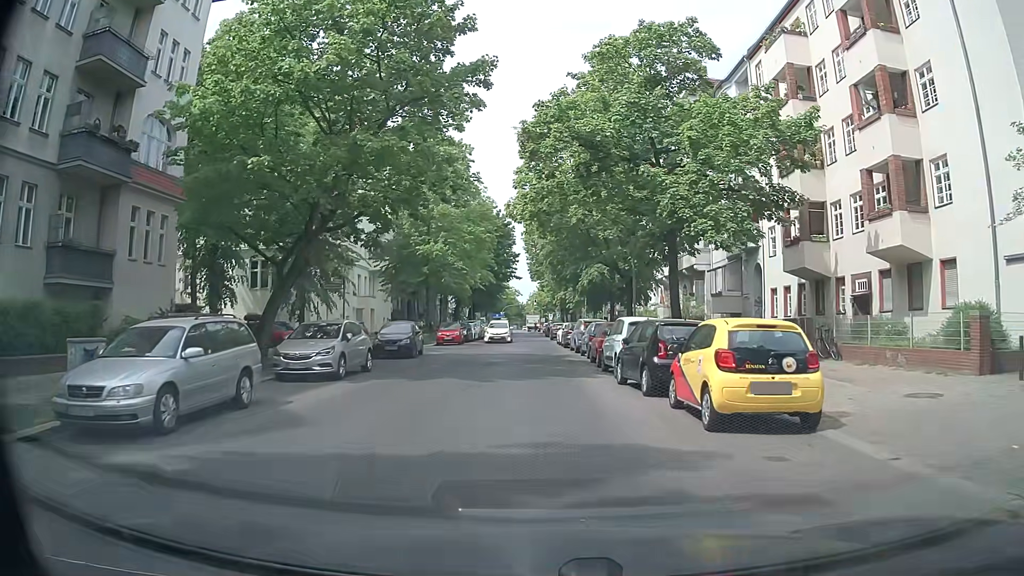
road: residential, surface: asphalt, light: Day
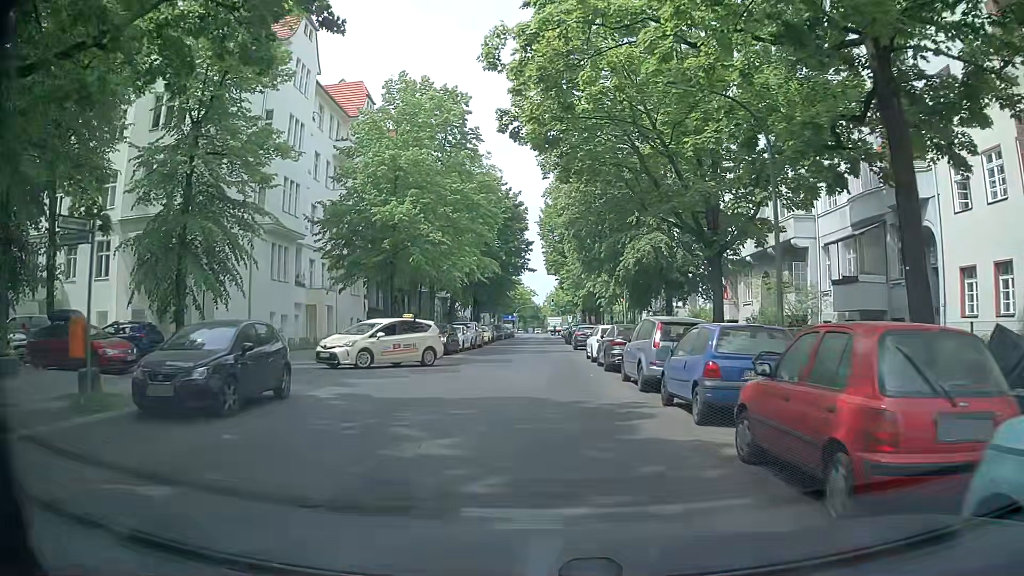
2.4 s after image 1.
(+0.1, +17.2) m; 0°
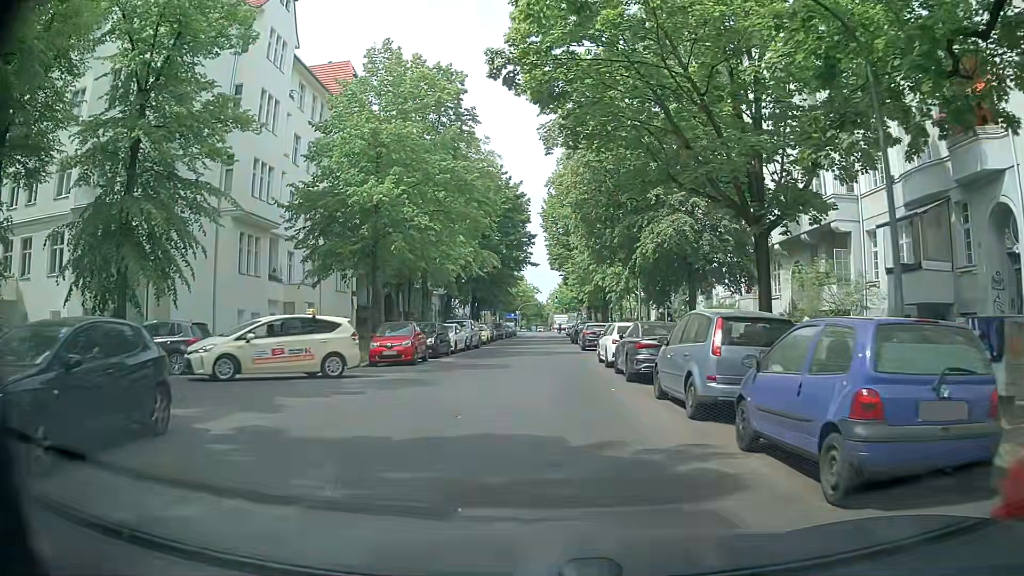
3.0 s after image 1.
(0.0, +4.6) m; +1°
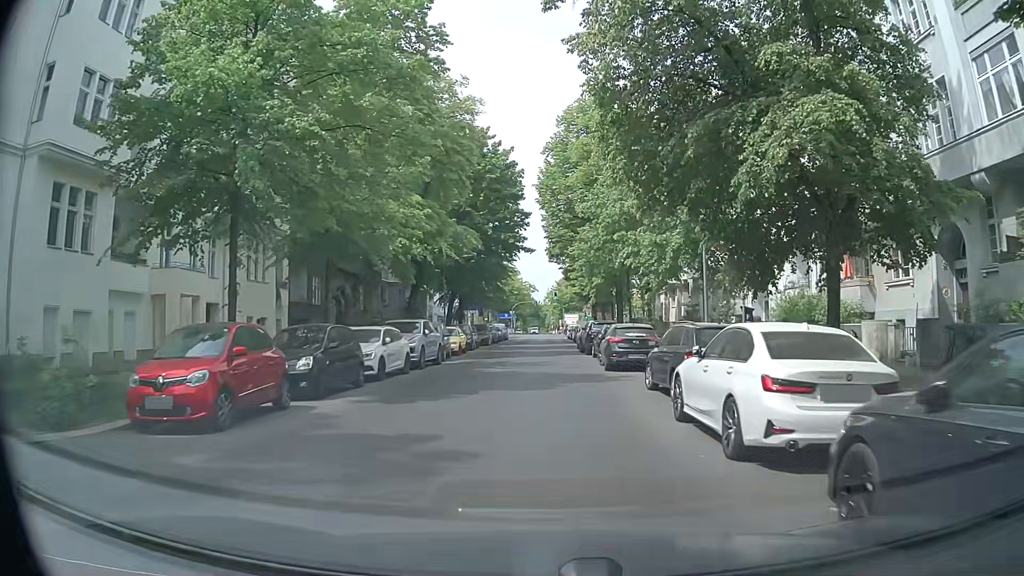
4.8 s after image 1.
(-0.4, +14.6) m; -2°
